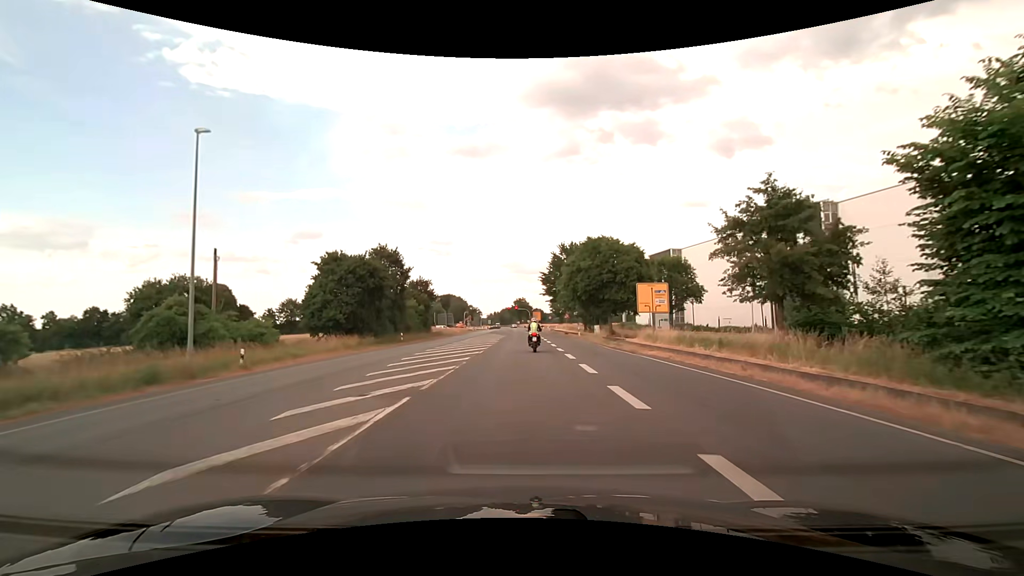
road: secondary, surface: asphalt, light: Day
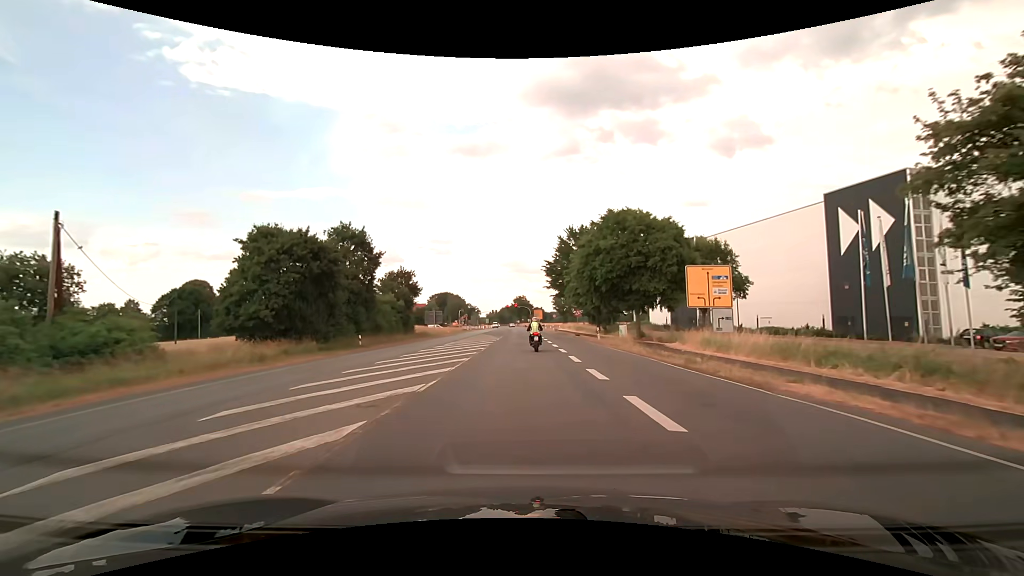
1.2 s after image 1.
(0.0, +13.4) m; 0°
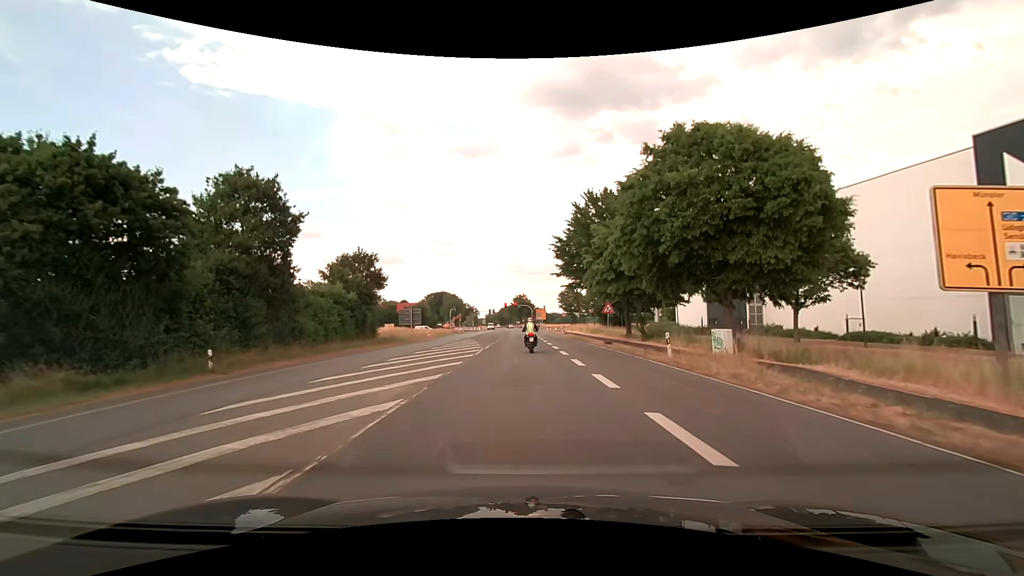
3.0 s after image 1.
(0.0, +18.7) m; 0°
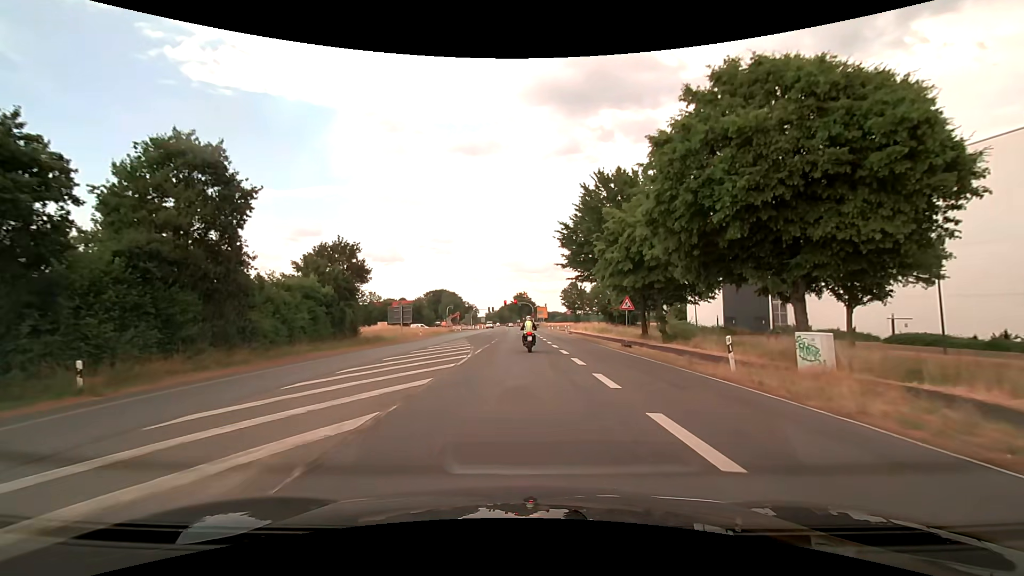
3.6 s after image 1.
(0.0, +6.0) m; 0°
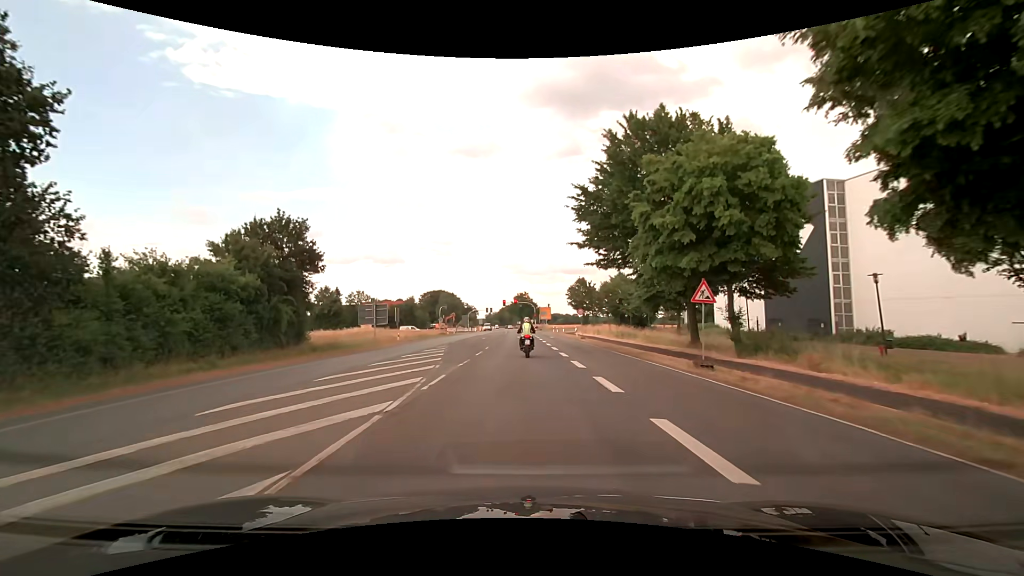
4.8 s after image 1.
(0.0, +11.9) m; 0°
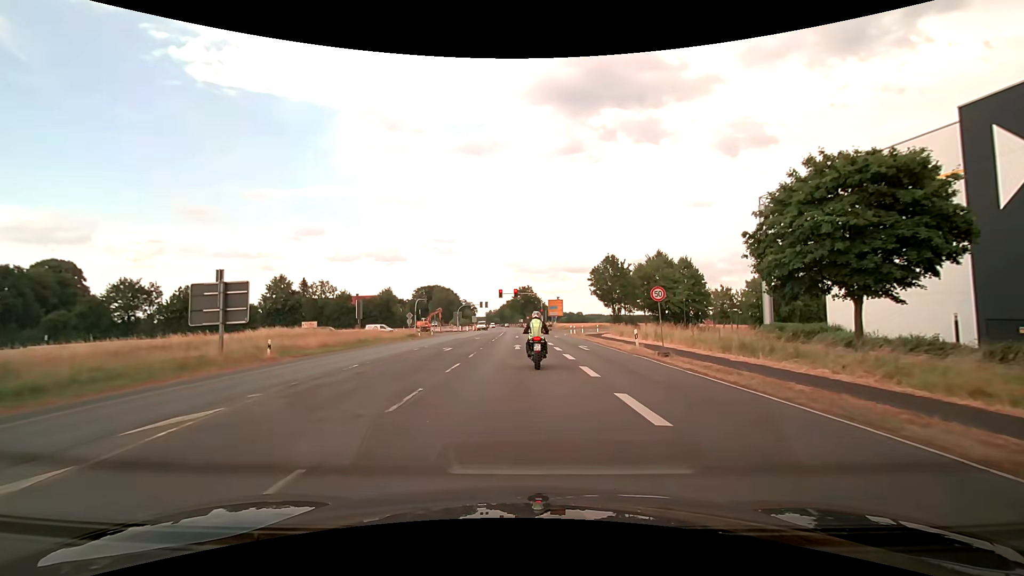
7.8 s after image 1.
(-0.2, +26.7) m; 0°
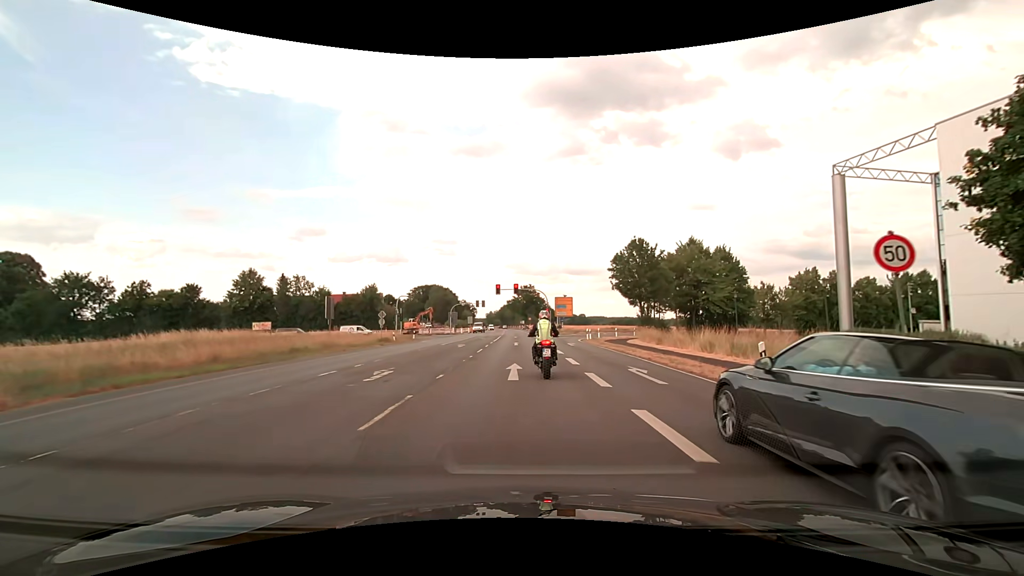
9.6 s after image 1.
(0.0, +13.2) m; 0°
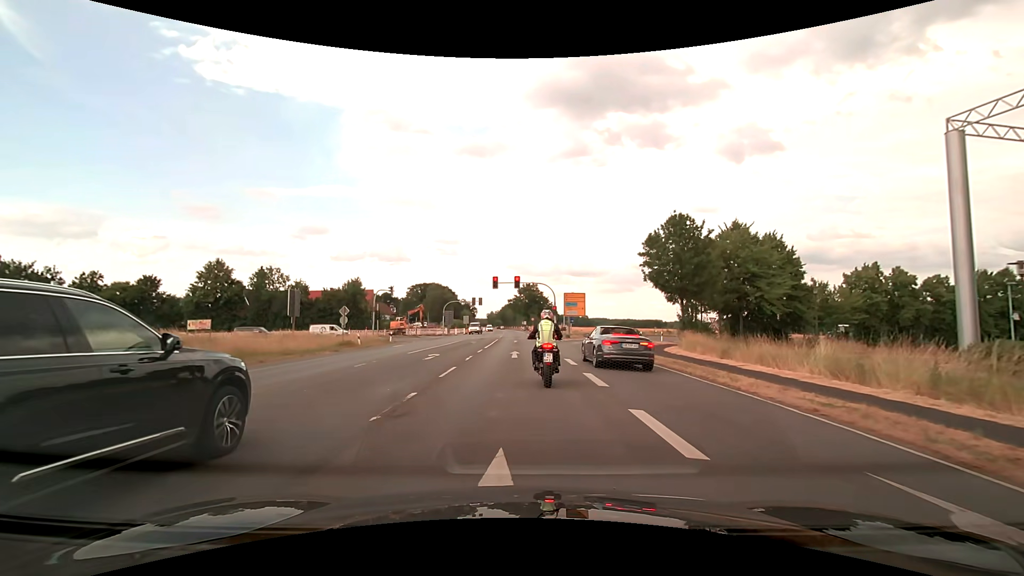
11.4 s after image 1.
(0.0, +11.4) m; 0°
